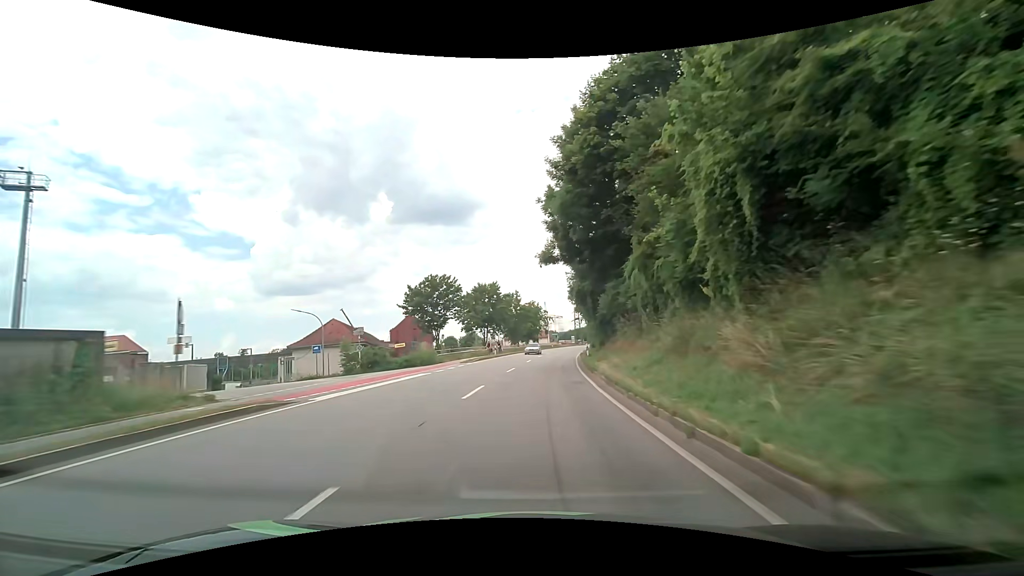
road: primary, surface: asphalt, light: Day
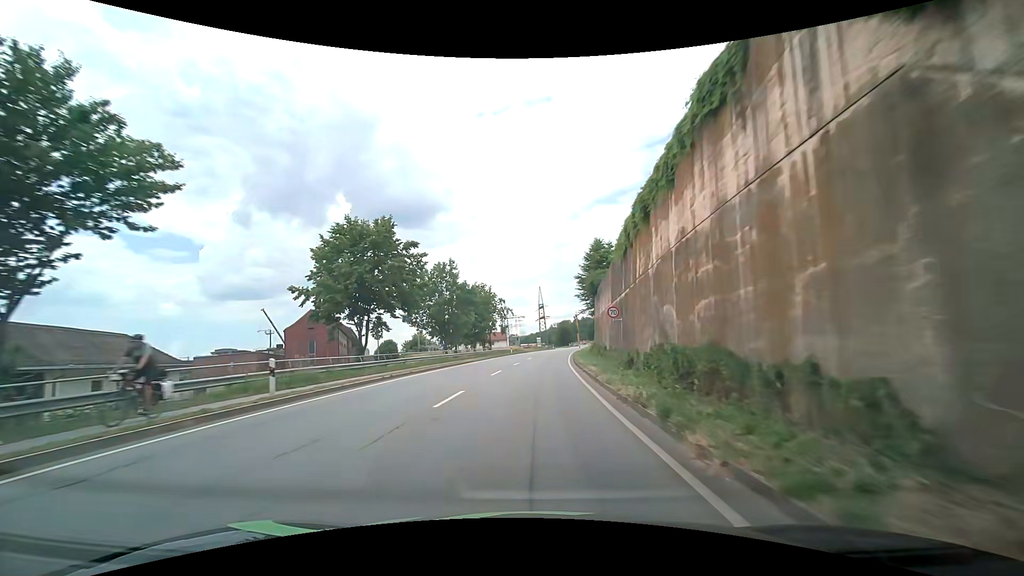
(+1.9, +39.7) m; +4°
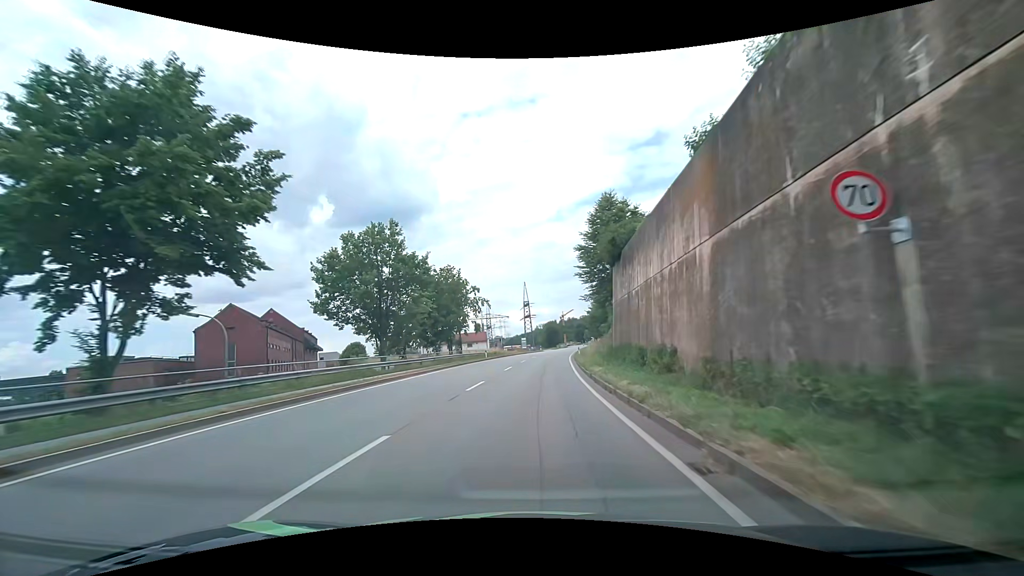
(+0.5, +19.3) m; +2°
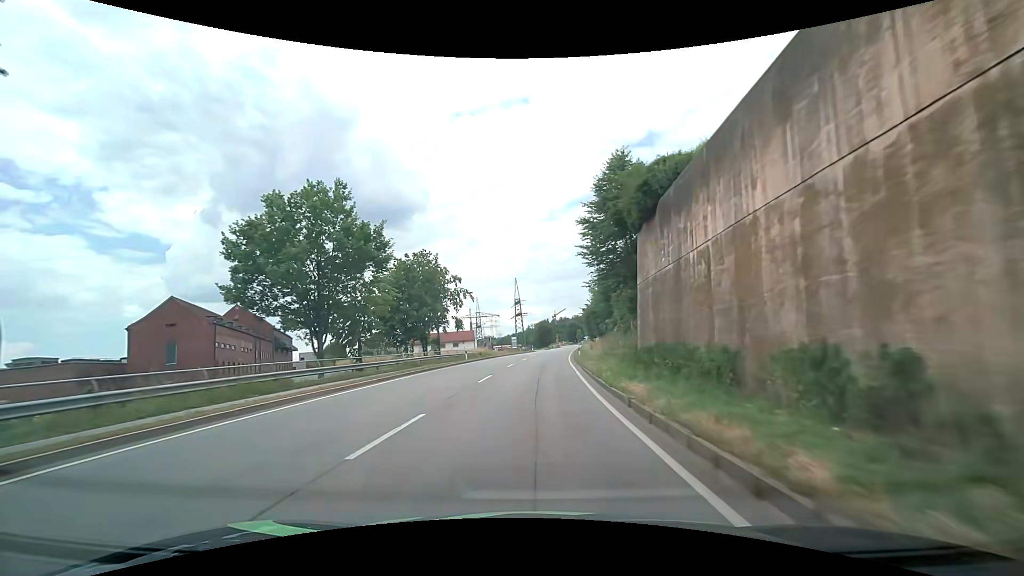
(+0.1, +9.5) m; +1°
